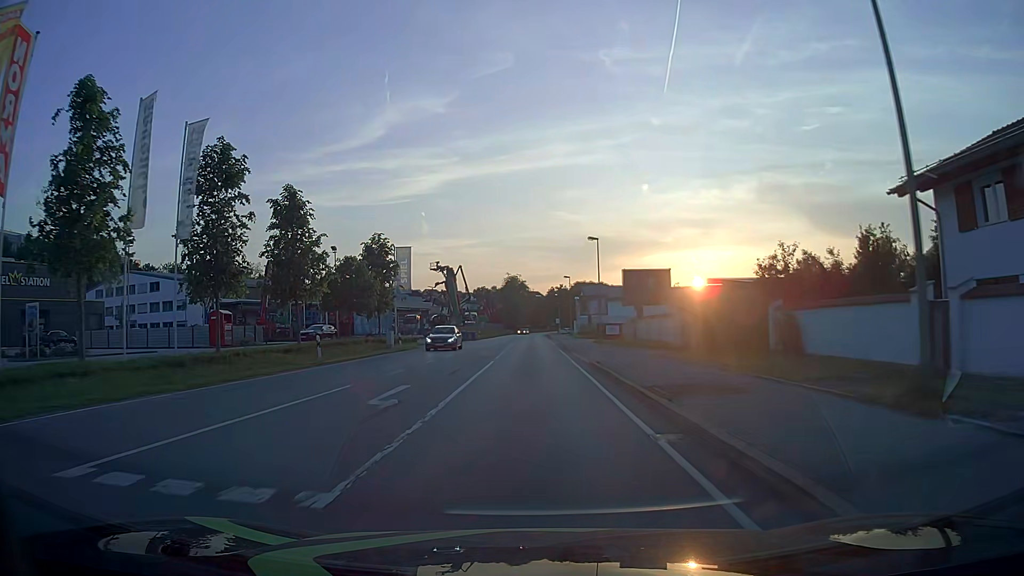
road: primary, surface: asphalt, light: Day
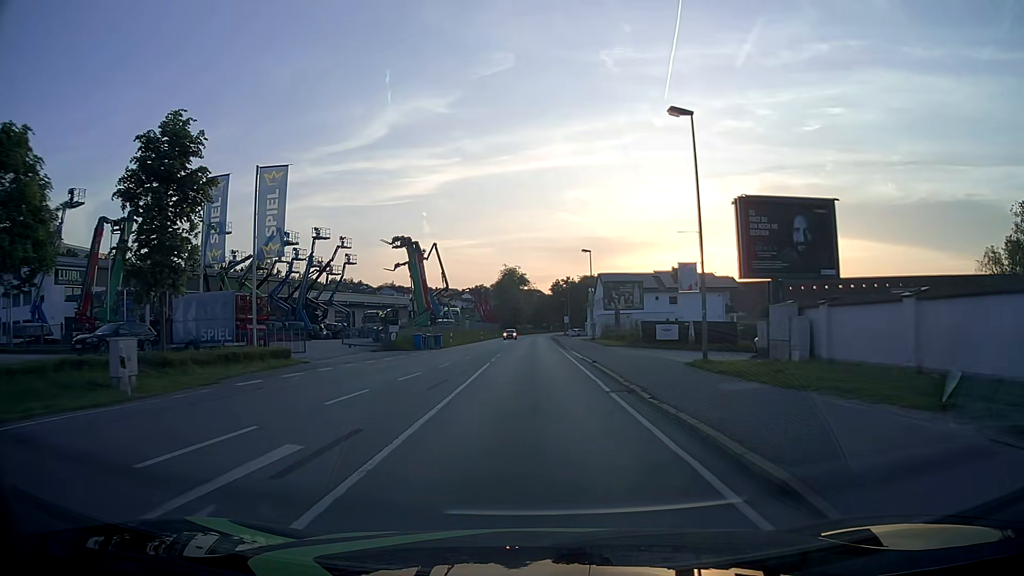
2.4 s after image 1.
(0.0, +30.7) m; 0°
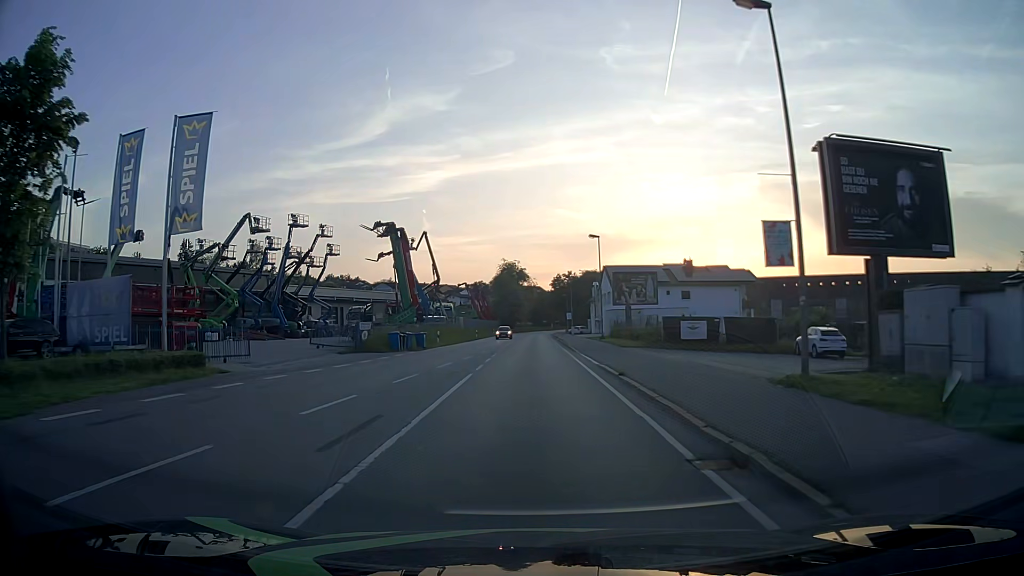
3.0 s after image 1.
(0.0, +7.7) m; 0°
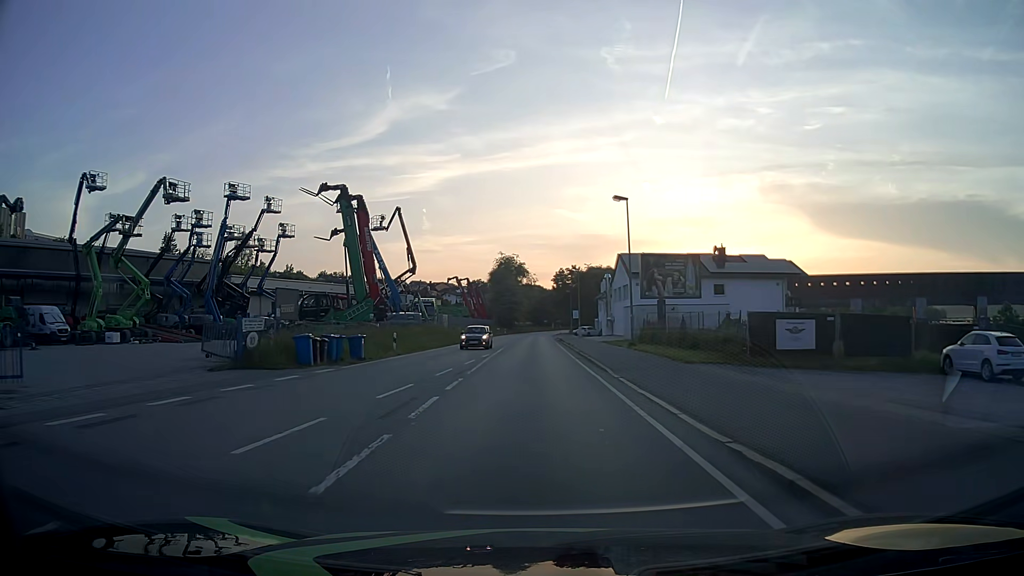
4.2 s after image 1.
(0.0, +15.3) m; 0°
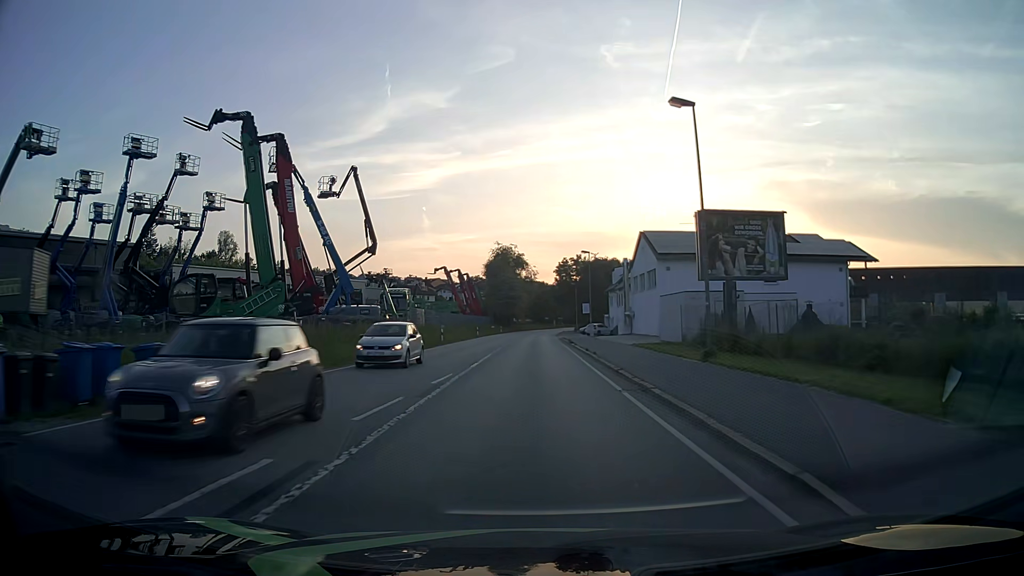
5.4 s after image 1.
(+0.1, +15.3) m; 0°
